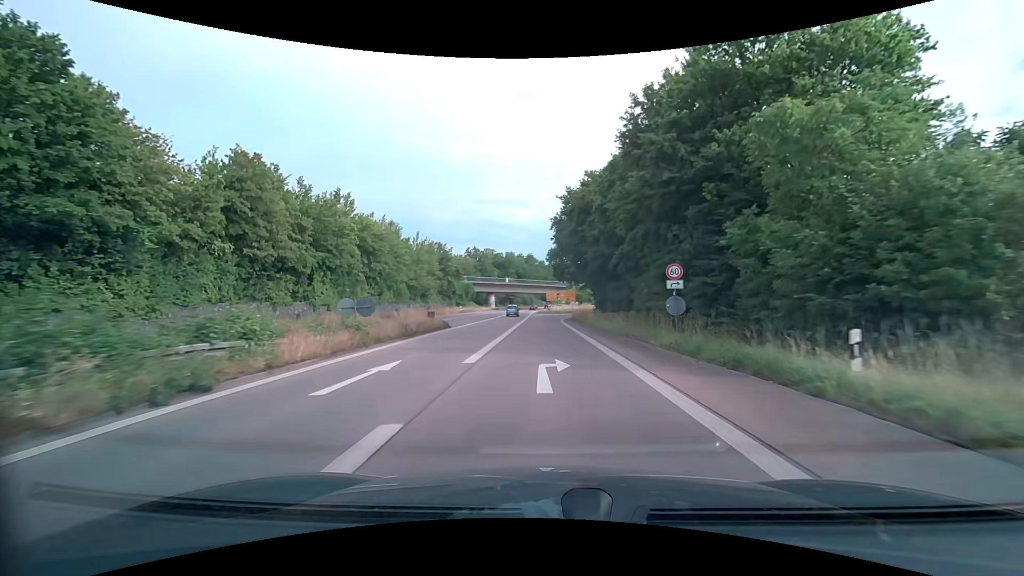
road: trunk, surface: asphalt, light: Day
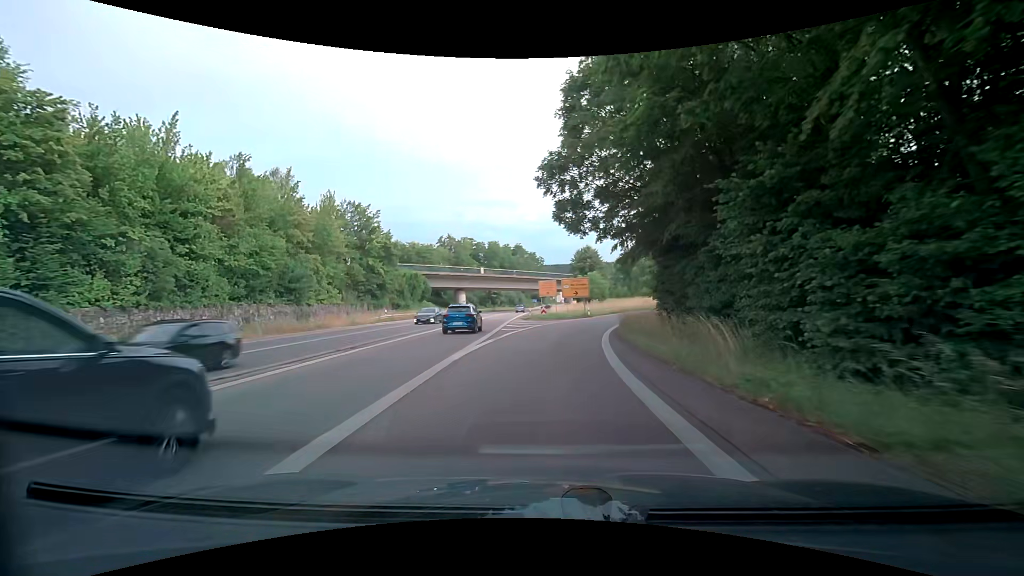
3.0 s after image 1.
(+0.1, +43.4) m; +1°
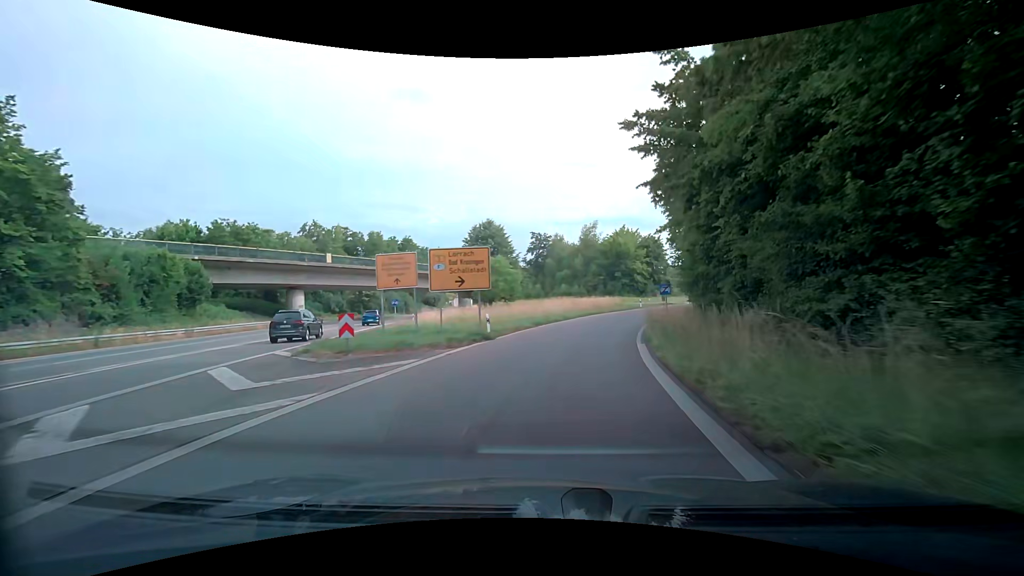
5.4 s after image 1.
(+2.1, +32.8) m; +9°
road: trunk_link
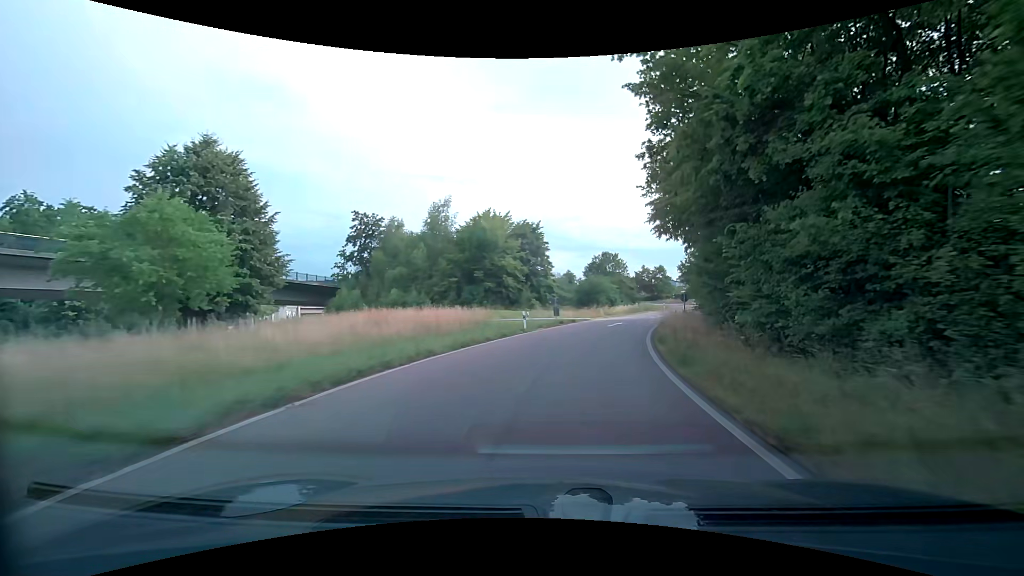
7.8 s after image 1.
(+3.4, +31.9) m; +15°
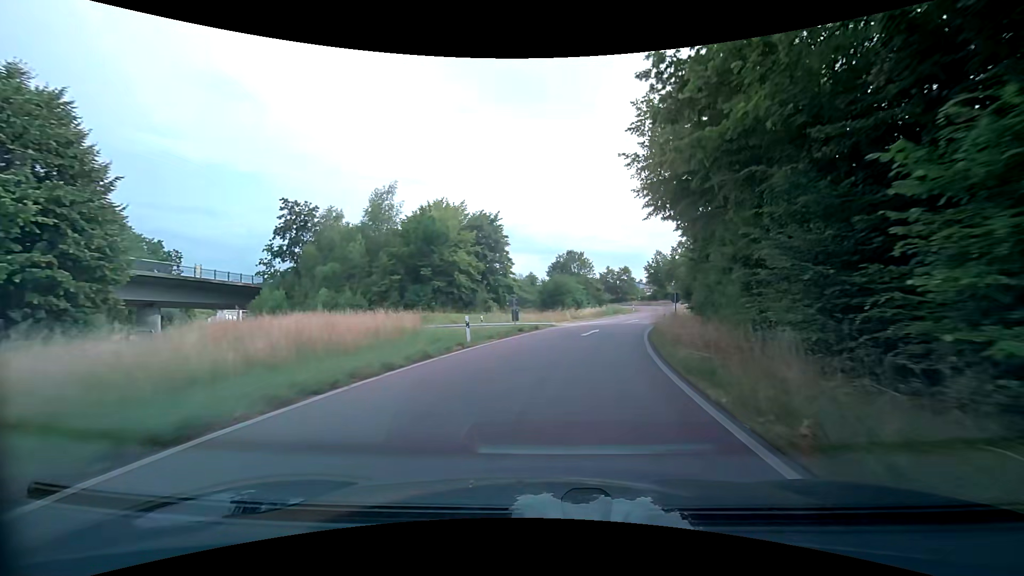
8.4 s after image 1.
(+0.4, +8.1) m; +5°
(0, +10) (+2, +20) (+4, +30) (+7, +39) (+10, +49) (+14, +58) (+17, +67) (+20, +77) (+23, +87) (+25, +96) m
